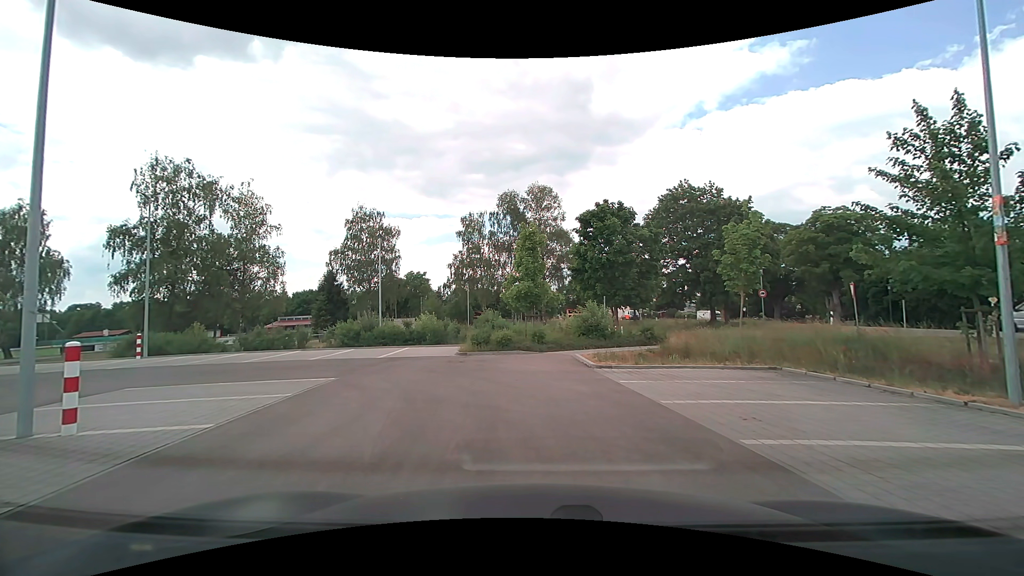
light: Day
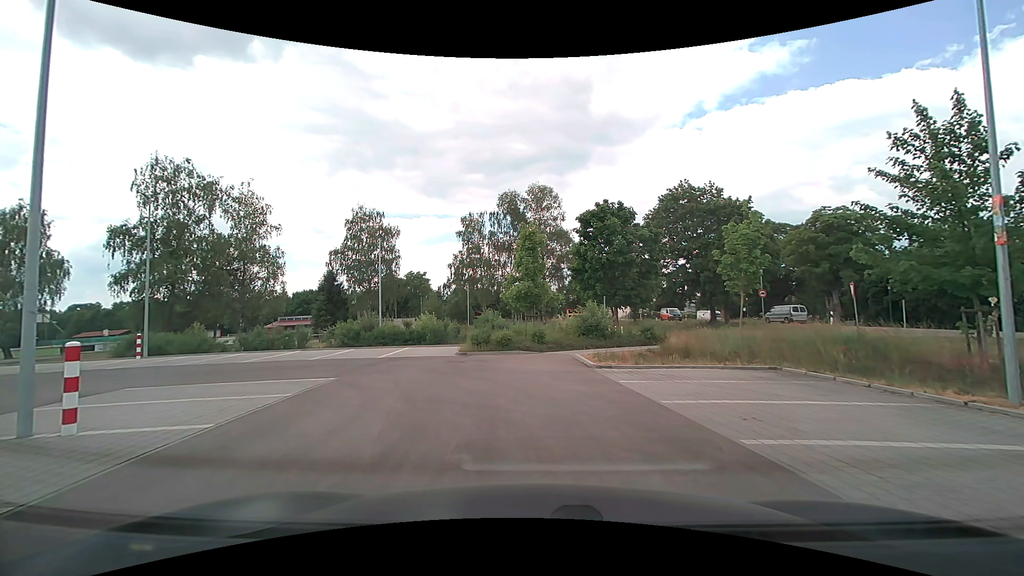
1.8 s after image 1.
(0.0, 0.0) m; 0°
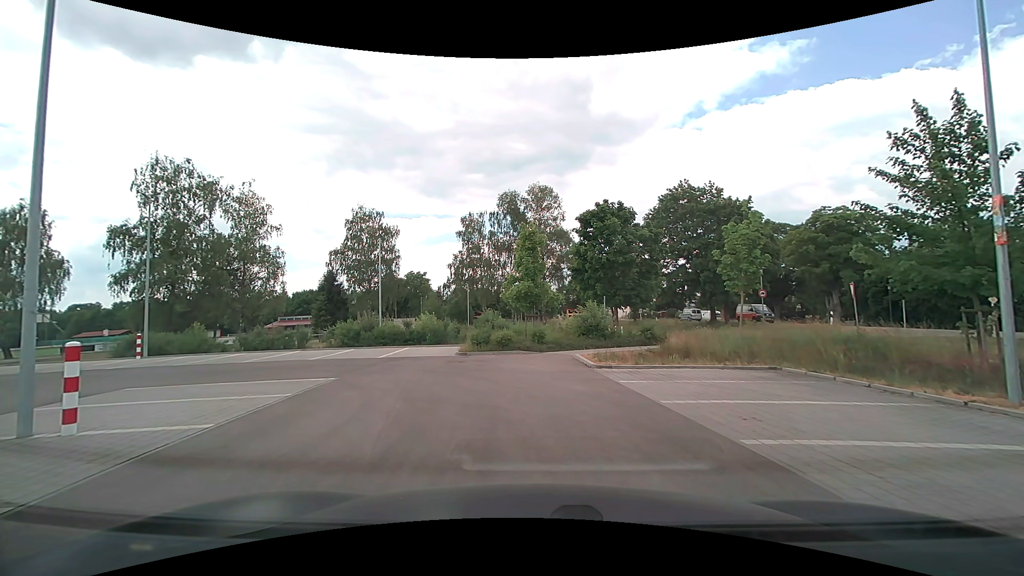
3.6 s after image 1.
(0.0, 0.0) m; 0°
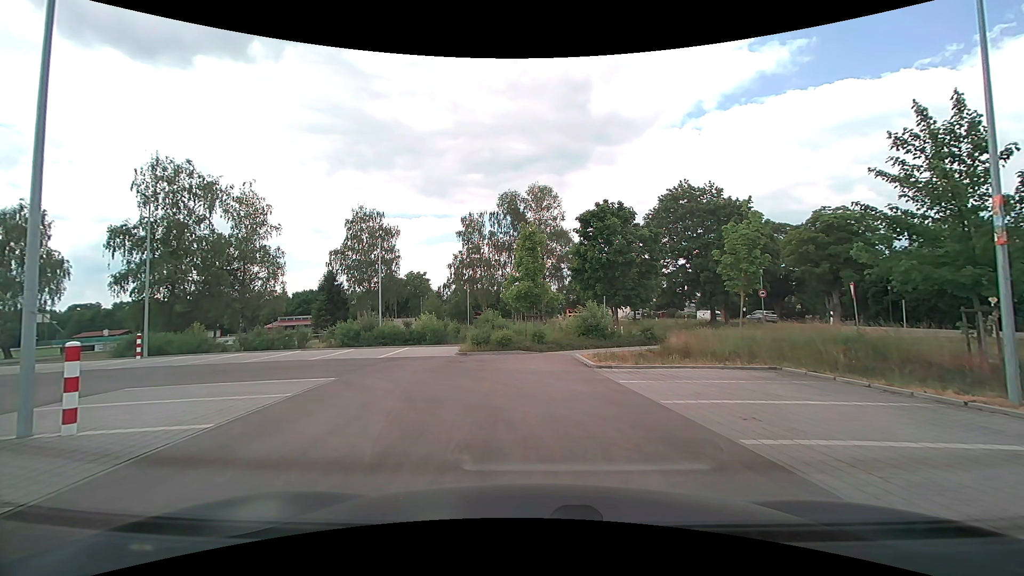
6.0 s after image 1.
(0.0, 0.0) m; 0°
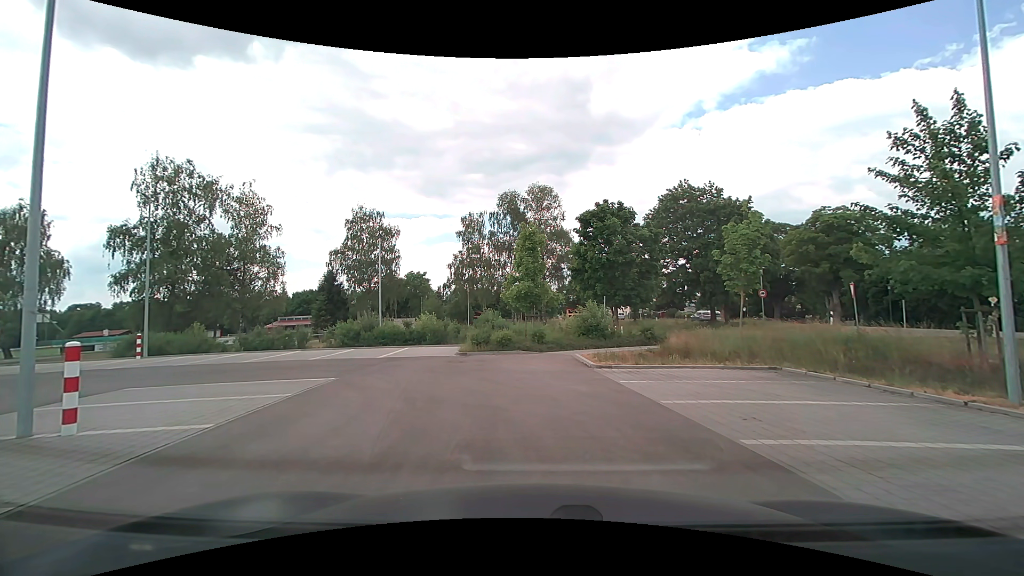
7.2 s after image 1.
(0.0, 0.0) m; 0°
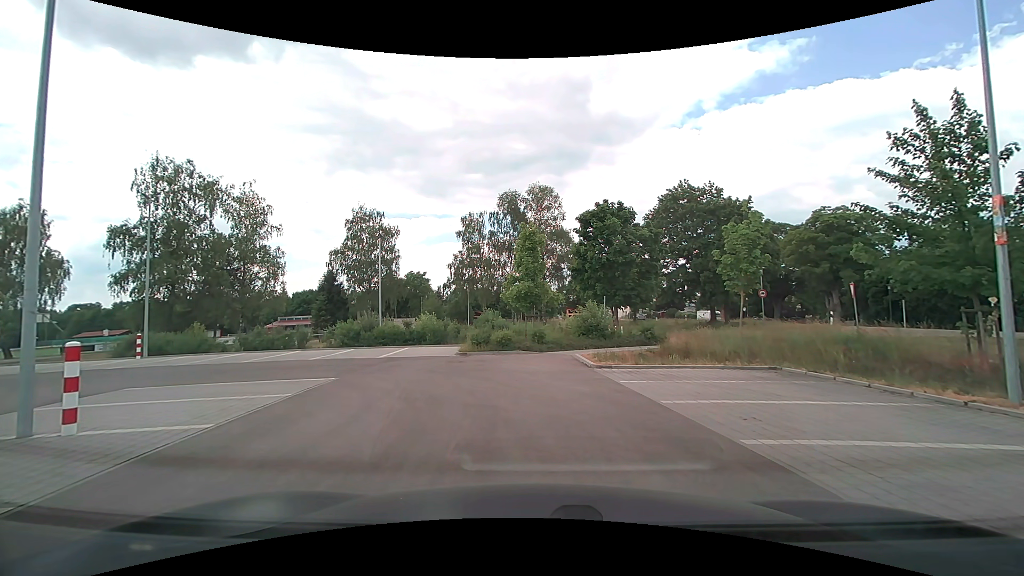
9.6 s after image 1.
(0.0, 0.0) m; 0°
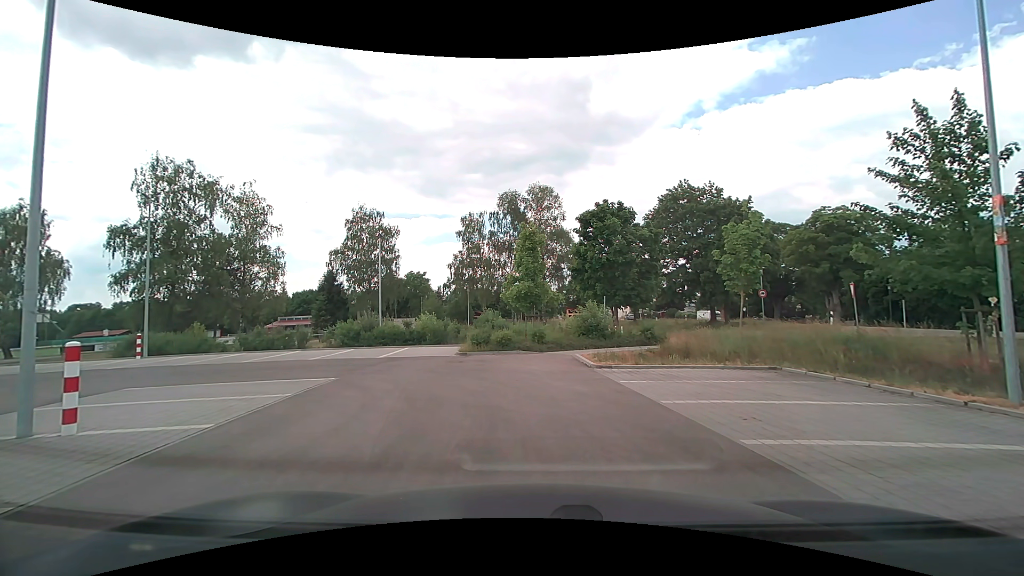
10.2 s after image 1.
(0.0, 0.0) m; 0°
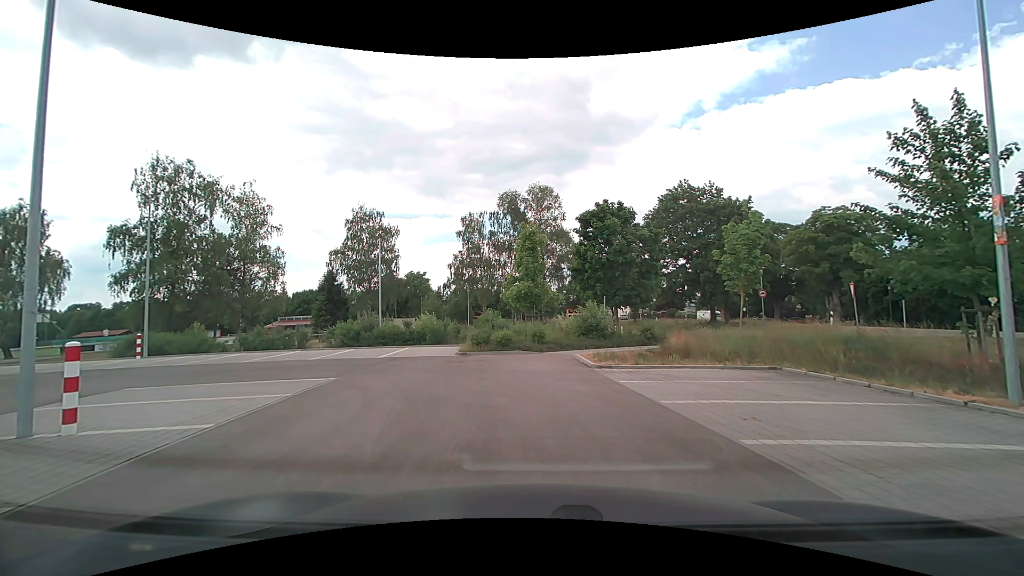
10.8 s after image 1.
(0.0, 0.0) m; 0°
